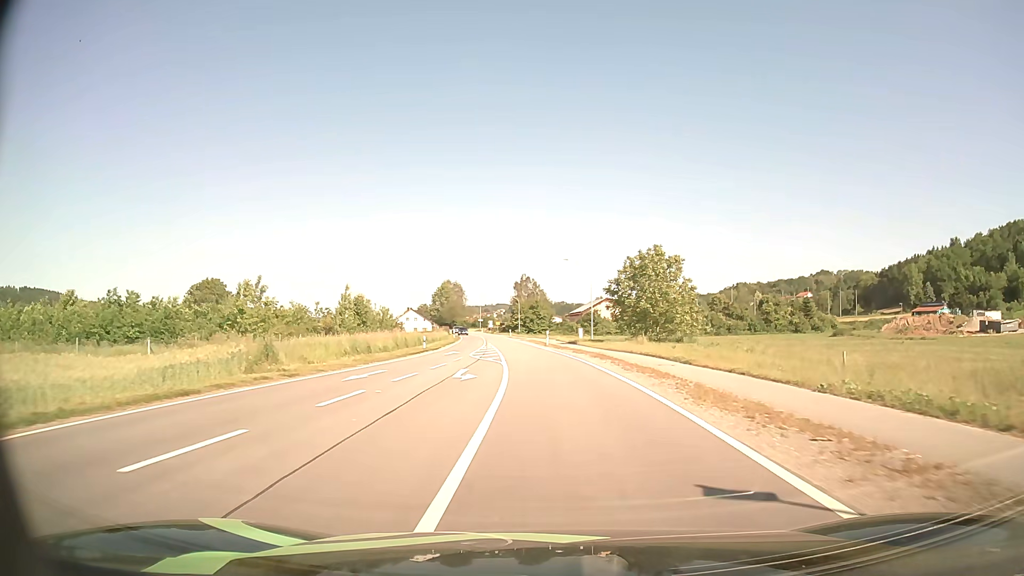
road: secondary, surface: asphalt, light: Day
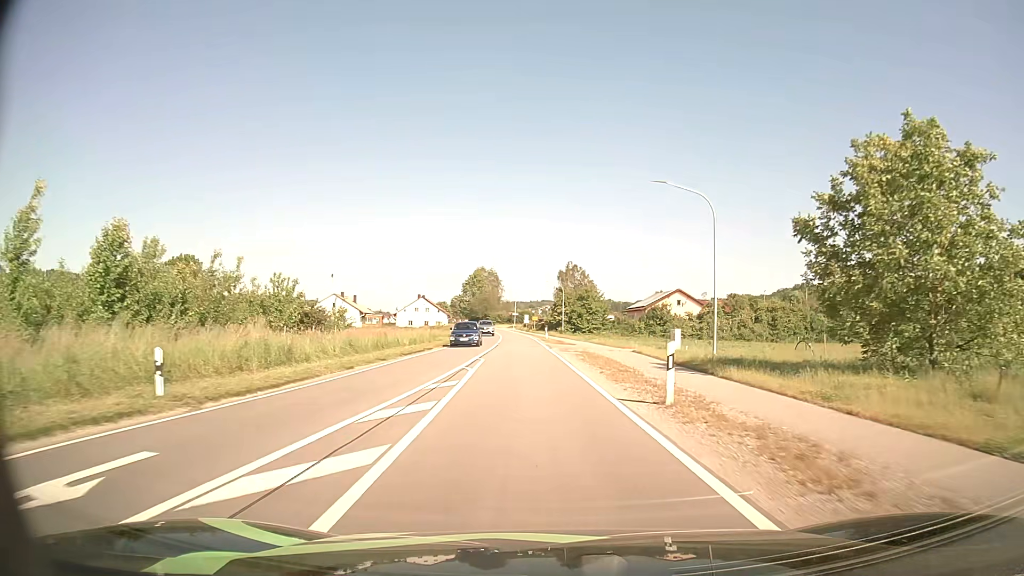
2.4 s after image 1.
(-1.2, +36.9) m; -4°
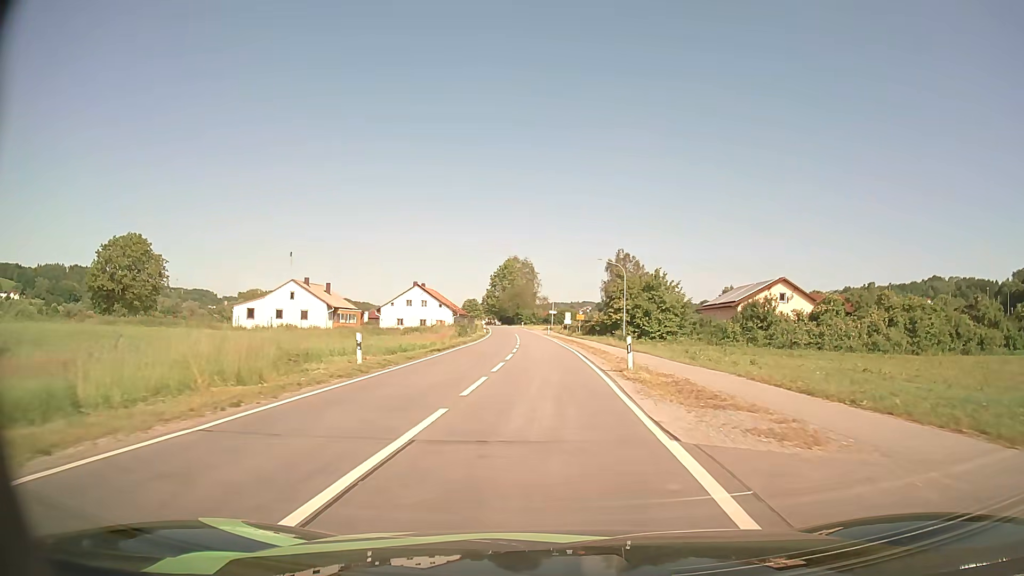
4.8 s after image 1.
(-1.2, +36.5) m; -4°
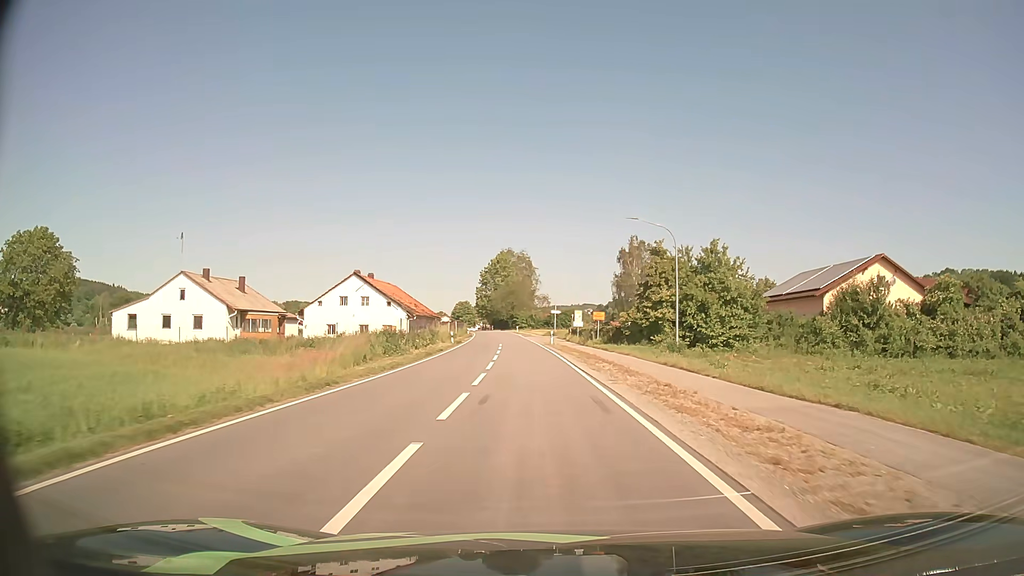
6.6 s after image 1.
(-0.1, +27.1) m; 0°
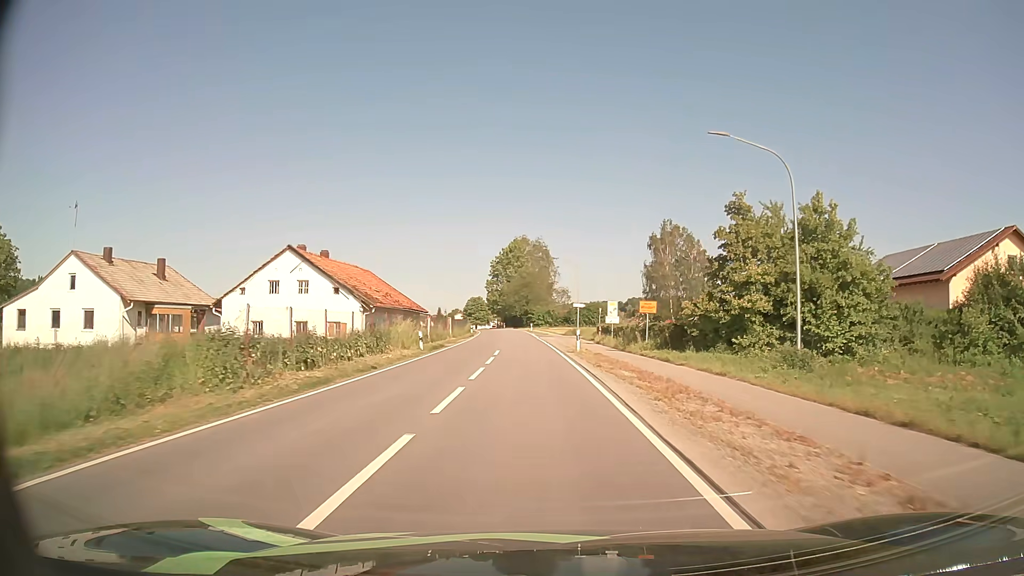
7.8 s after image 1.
(-0.2, +17.9) m; -2°
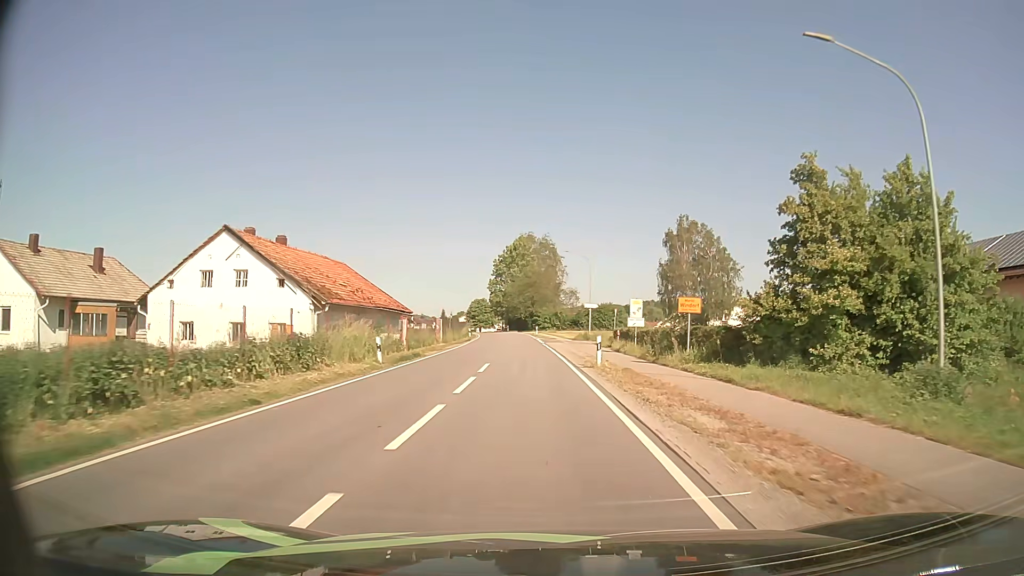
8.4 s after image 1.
(-0.1, +8.9) m; -1°
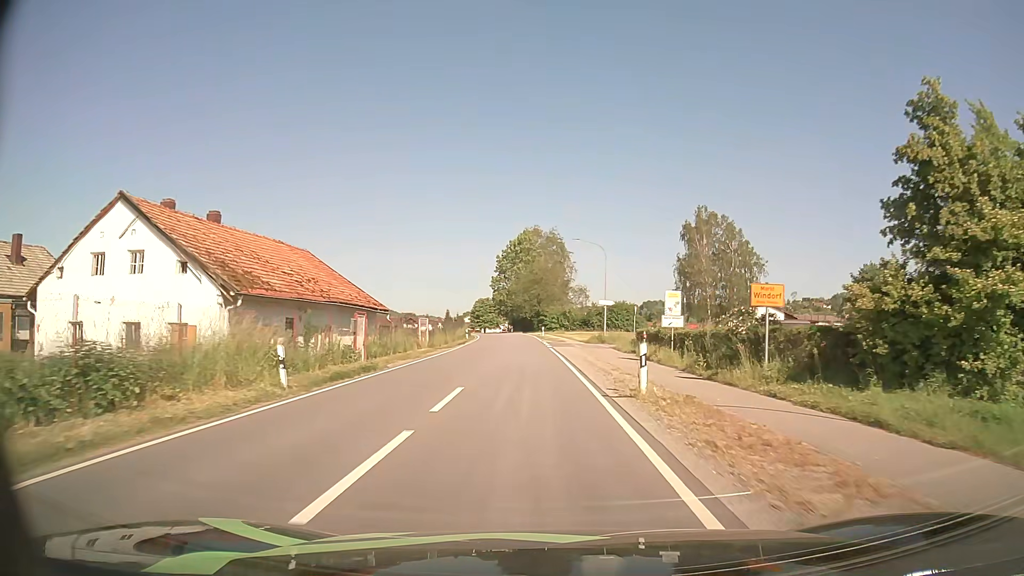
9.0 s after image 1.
(0.0, +8.9) m; 0°
